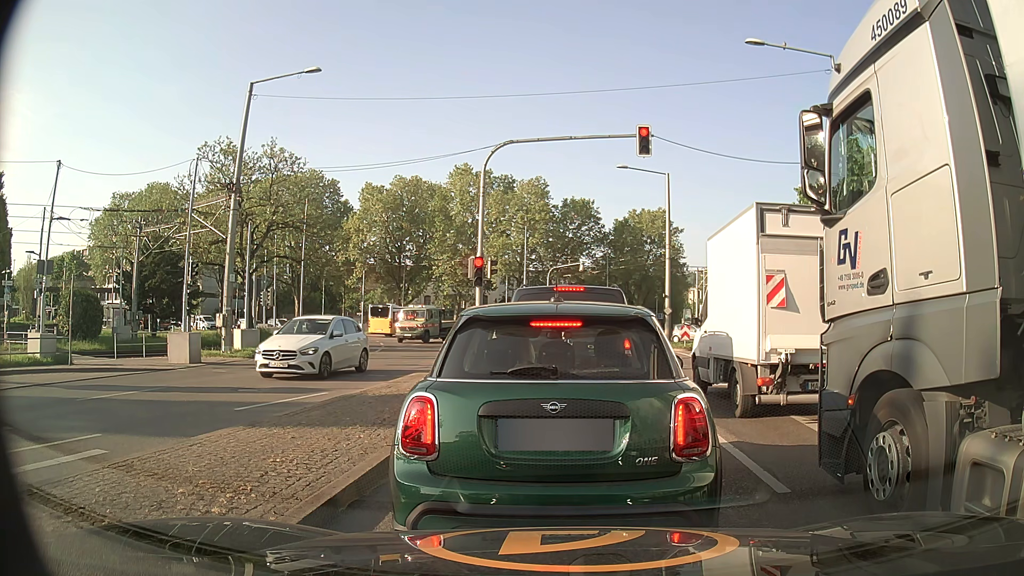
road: secondary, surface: asphalt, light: Day
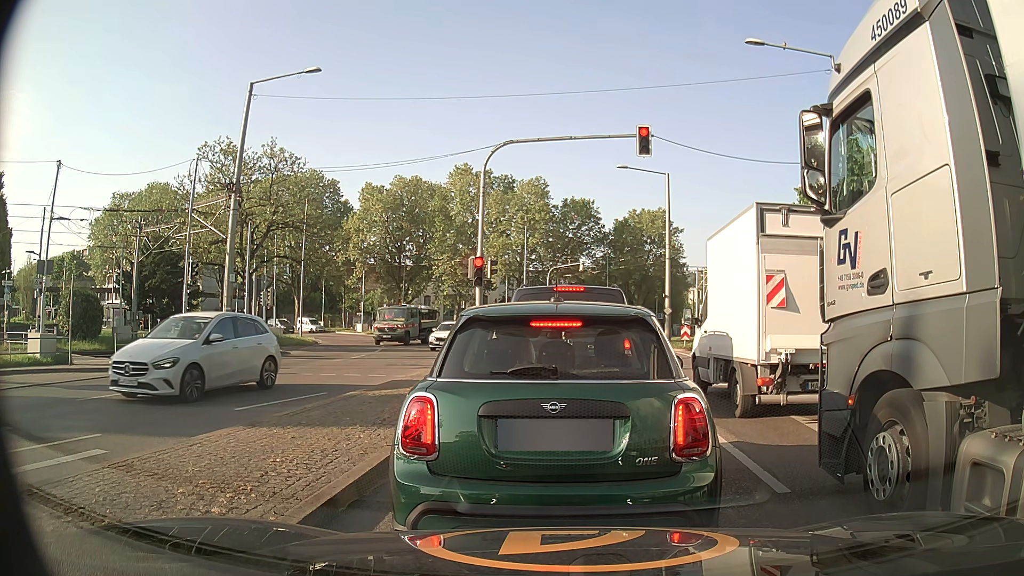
(0.0, 0.0) m; 0°
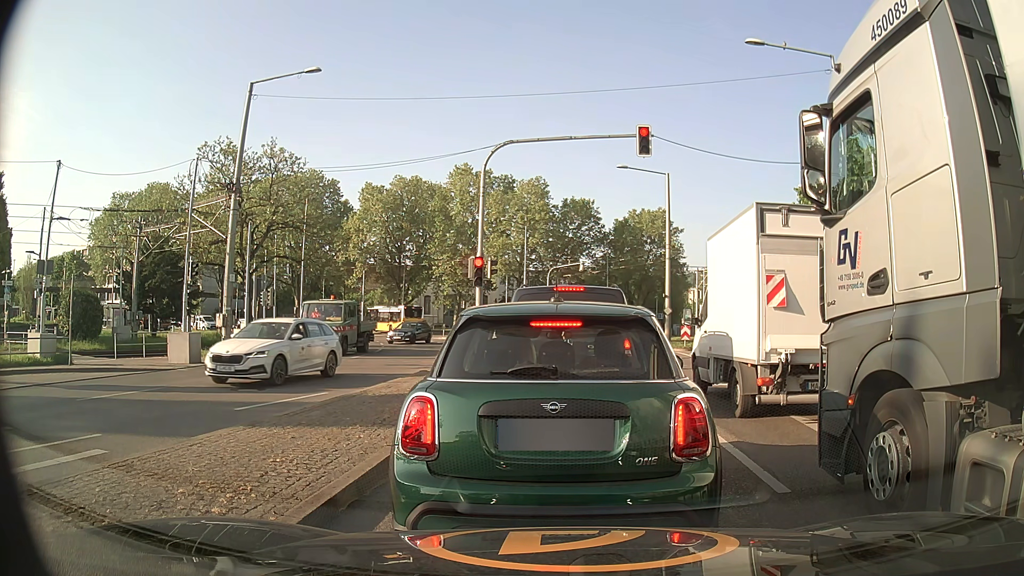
(0.0, 0.0) m; 0°
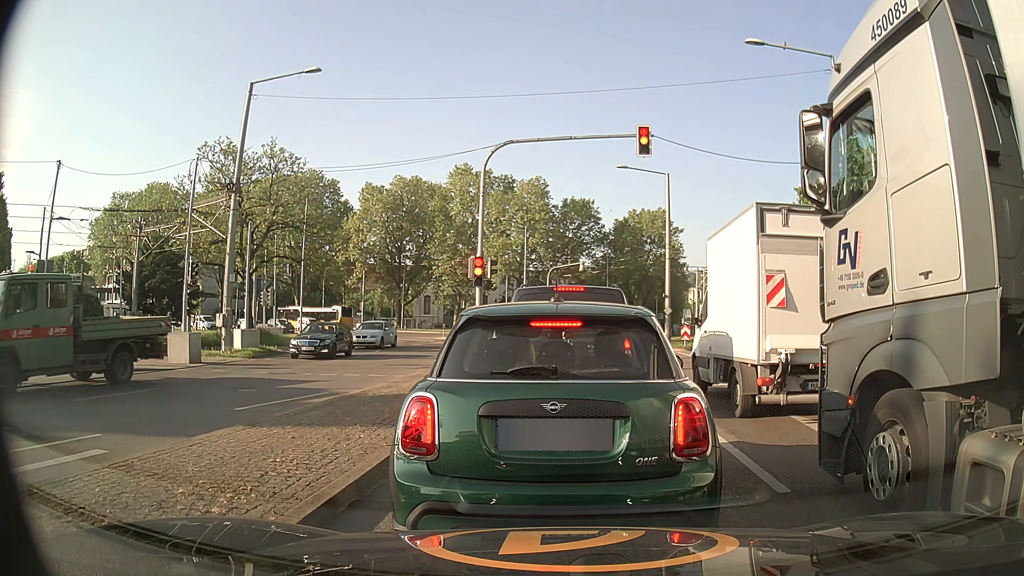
(0.0, 0.0) m; 0°
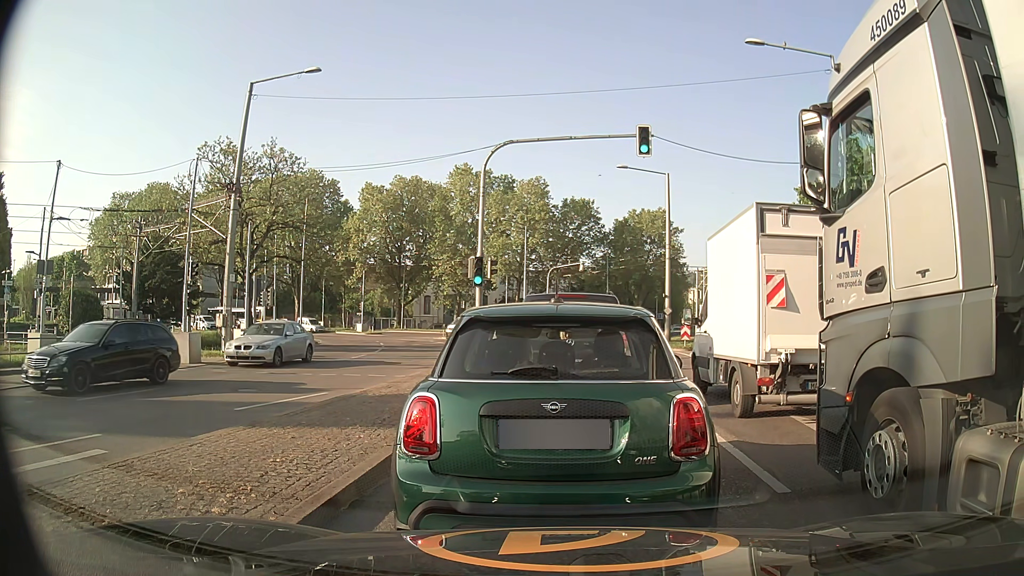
(0.0, 0.0) m; 0°
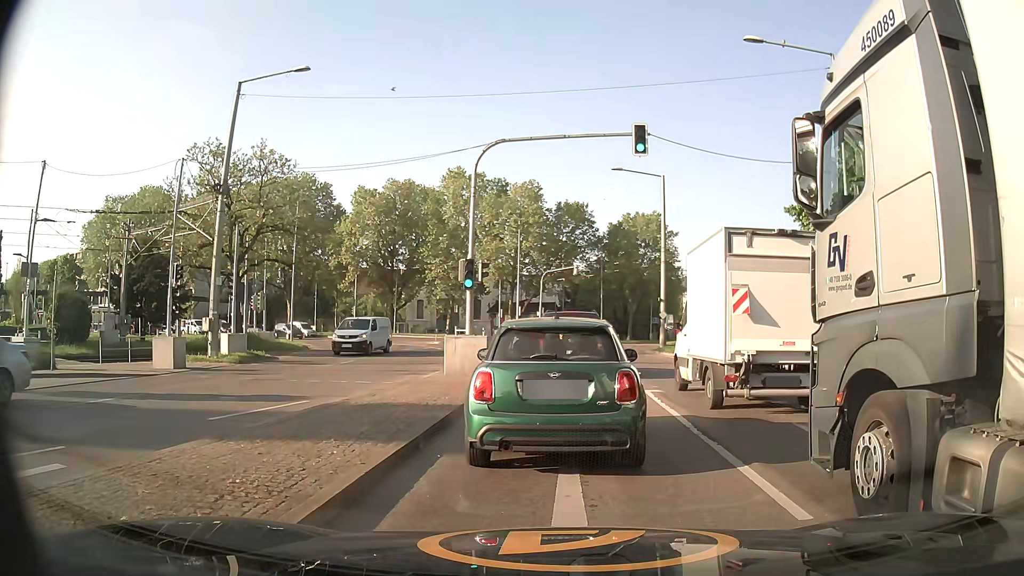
(0.0, +0.7) m; 0°
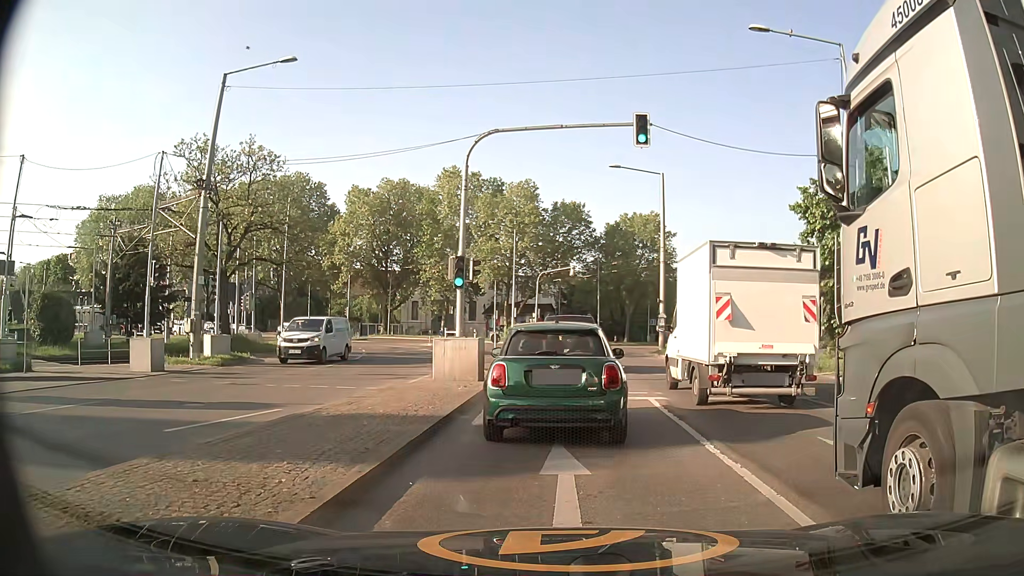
(0.0, +1.3) m; +3°
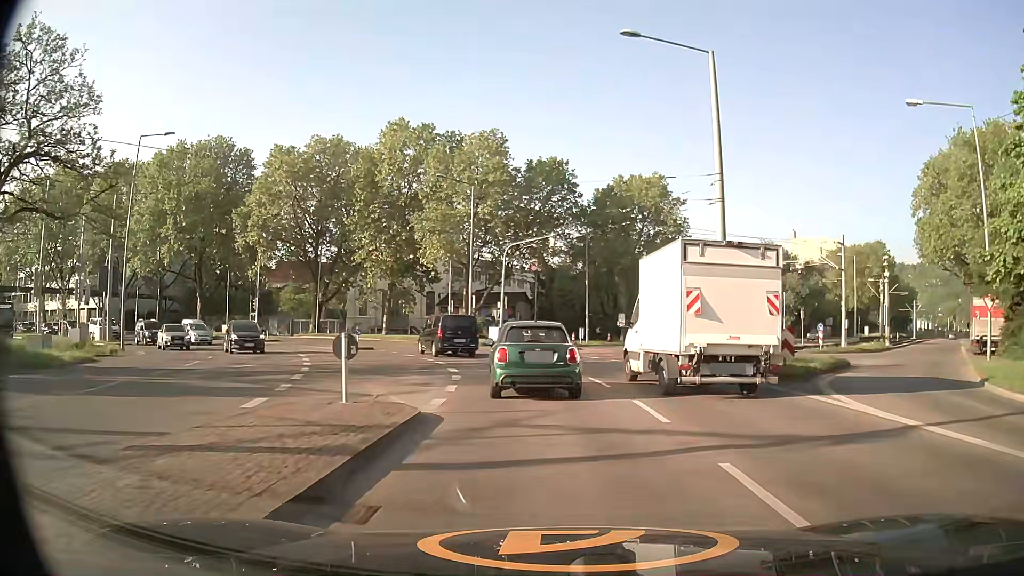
(+0.2, +19.9) m; +1°
(0, +10) (-1, +20) (-3, +30) (-8, +39) (-13, +47) (-21, +54) (-29, +59) (-38, +63) (-48, +66) (-57, +69) m
